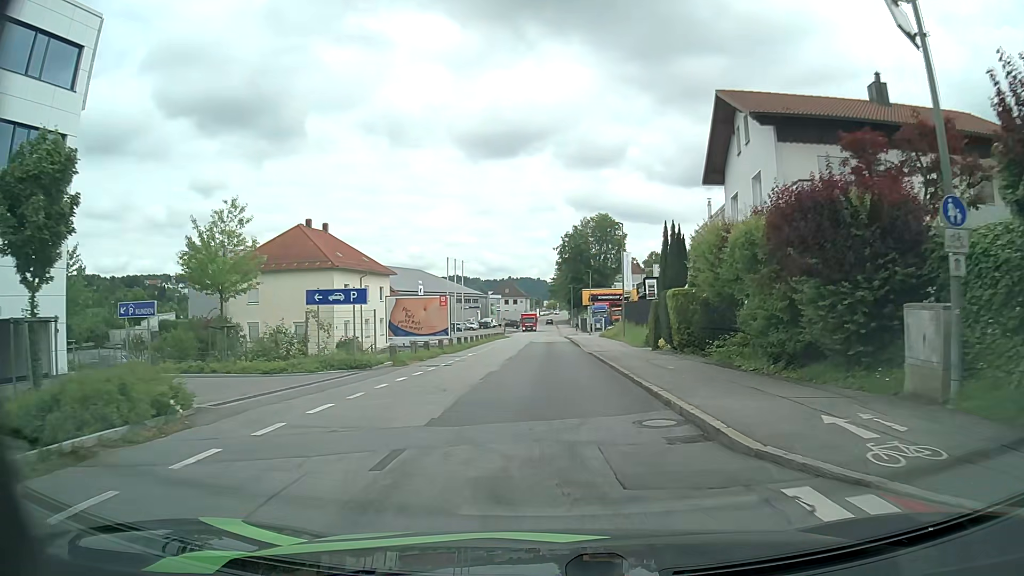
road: residential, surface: asphalt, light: Day
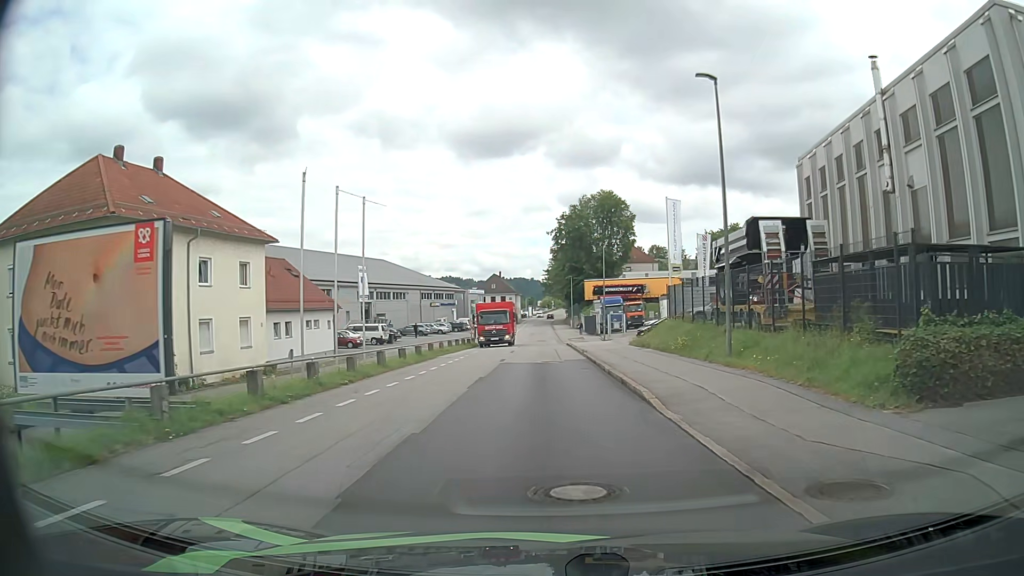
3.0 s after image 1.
(+0.2, +28.4) m; 0°
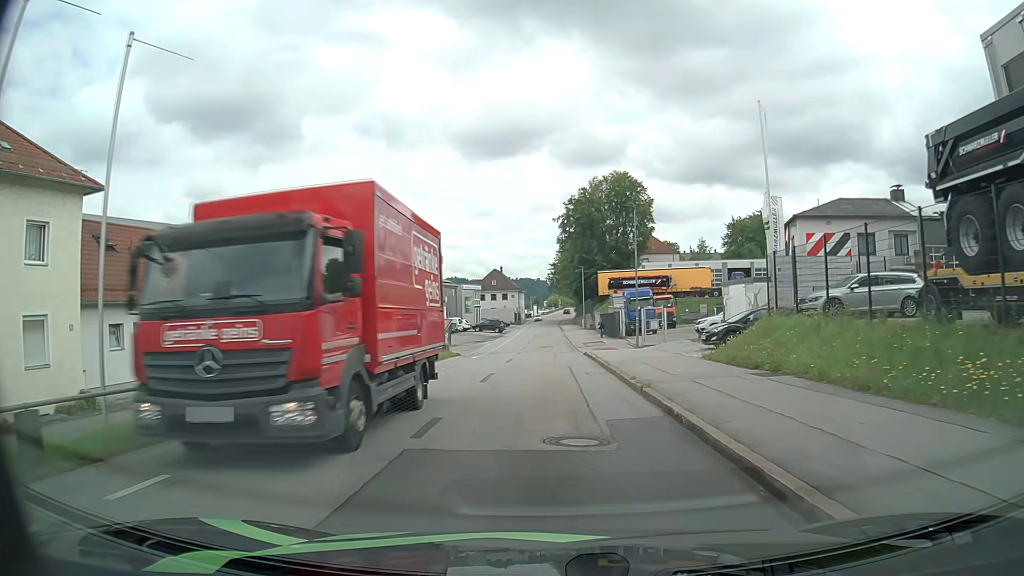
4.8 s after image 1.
(+0.2, +17.2) m; 0°
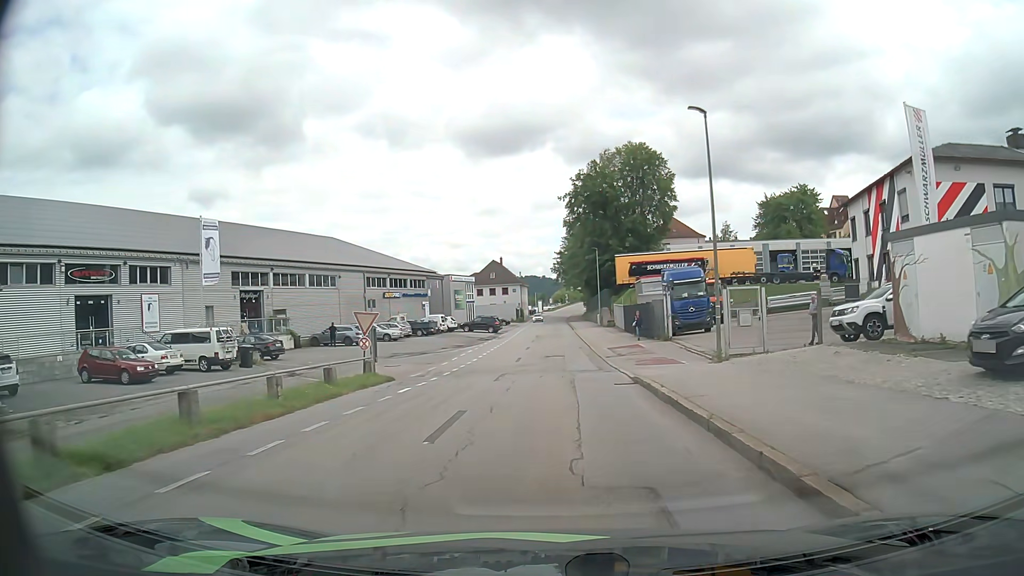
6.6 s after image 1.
(0.0, +17.6) m; 0°
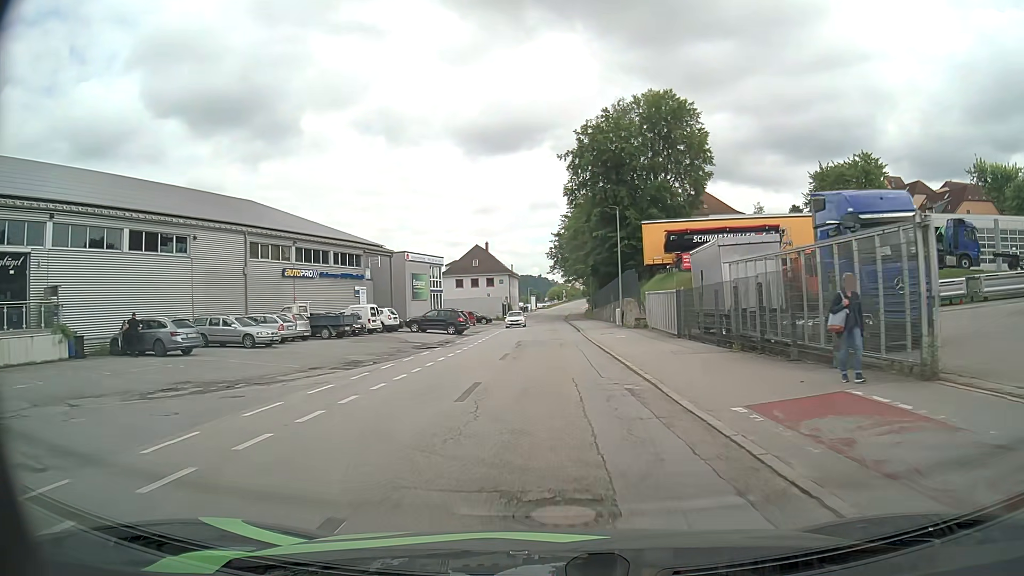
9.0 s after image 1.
(+0.1, +24.7) m; 0°
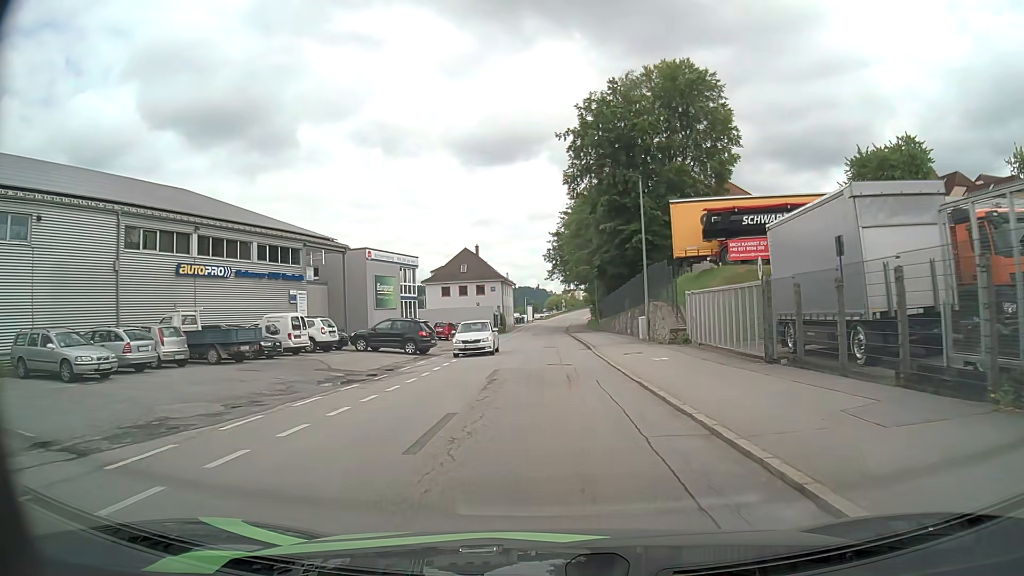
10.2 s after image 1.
(+0.1, +12.8) m; 0°
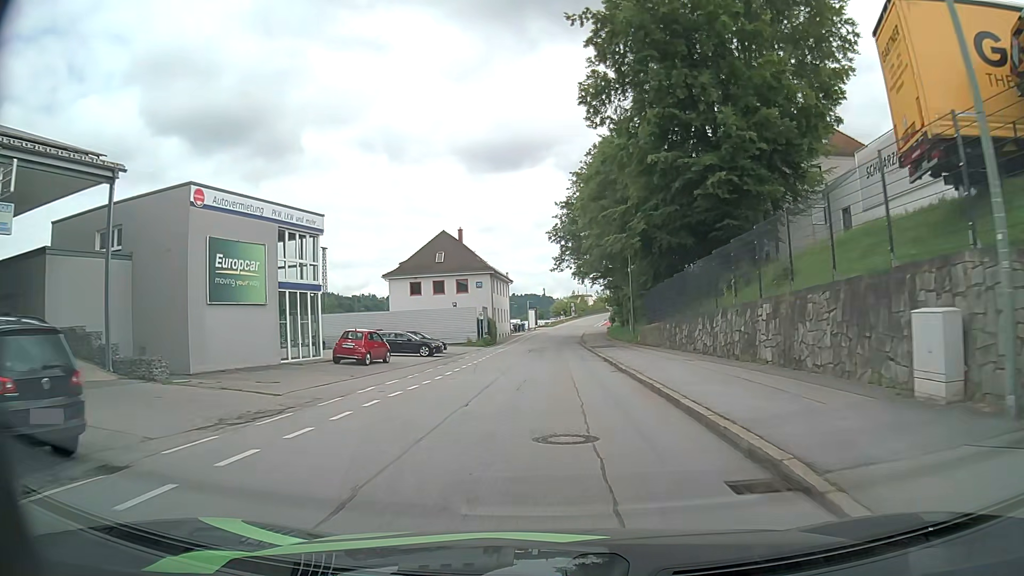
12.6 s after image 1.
(0.0, +26.3) m; -1°
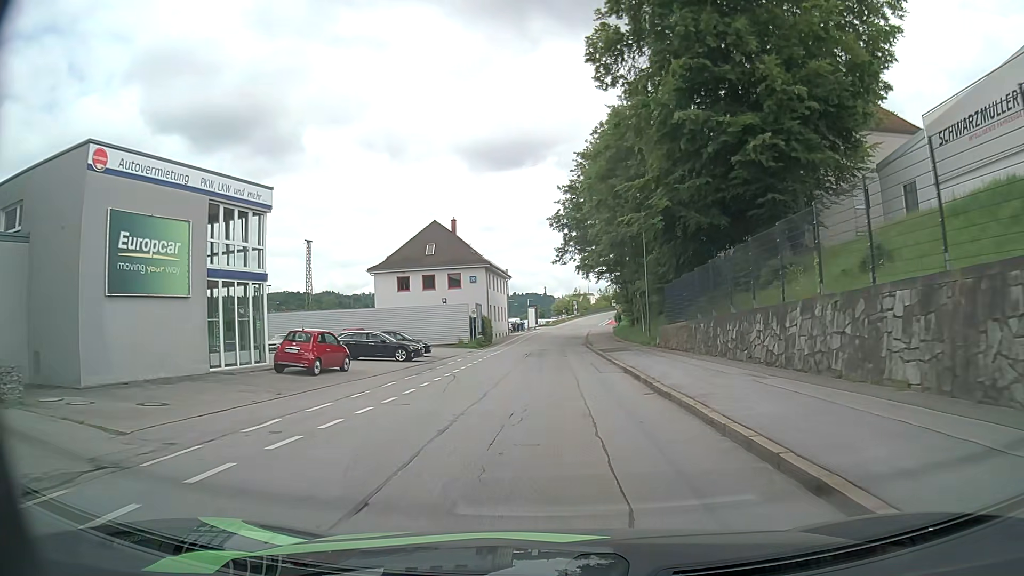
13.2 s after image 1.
(0.0, +6.7) m; 0°
(0, +10) (0, +20) (0, +30) (0, +40) (+1, +50) (+1, +60) (+2, +70) (+2, +80) (+3, +90) (+5, +100) m
